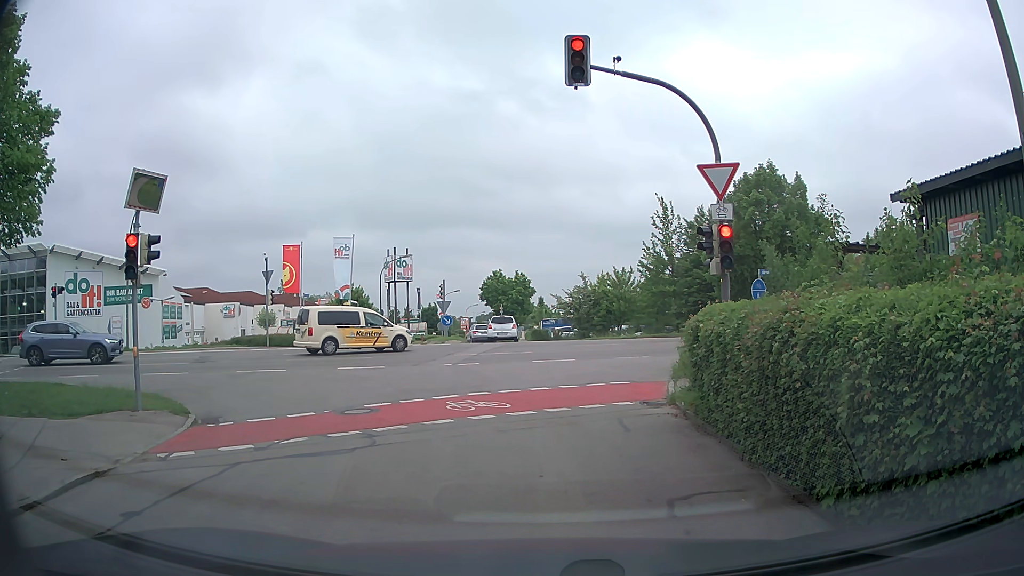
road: residential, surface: asphalt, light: Day
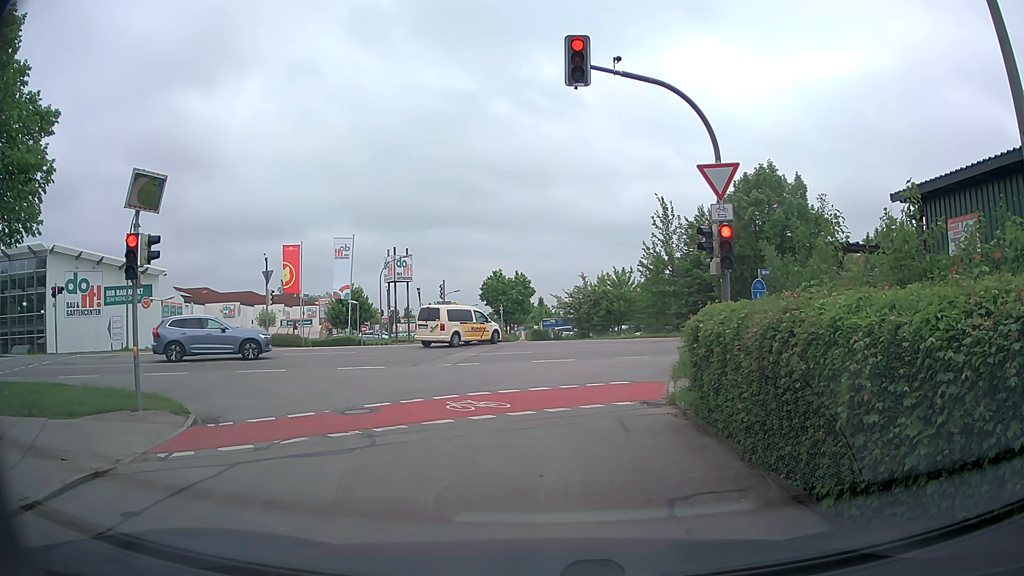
(0.0, 0.0) m; 0°
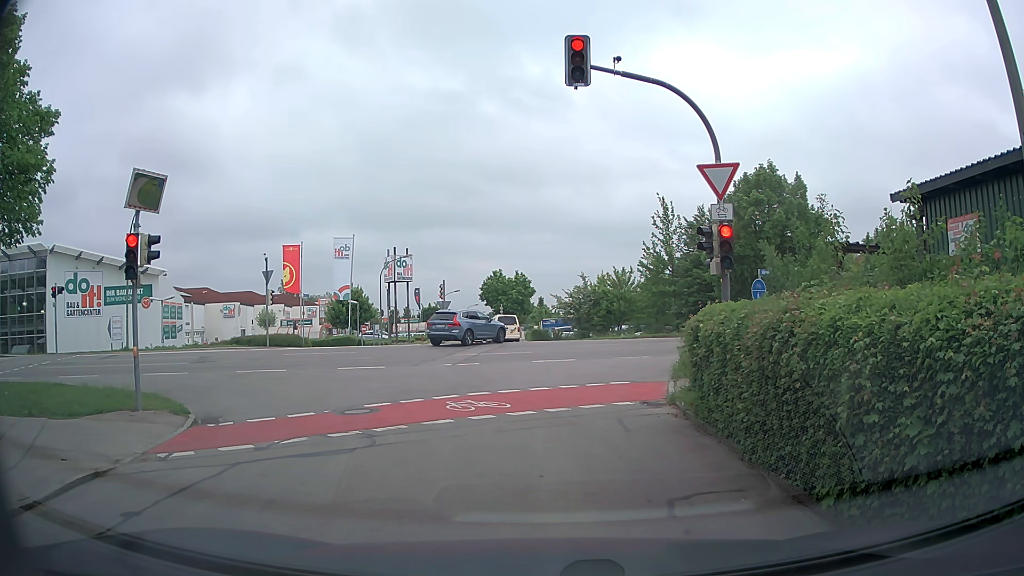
(0.0, 0.0) m; 0°
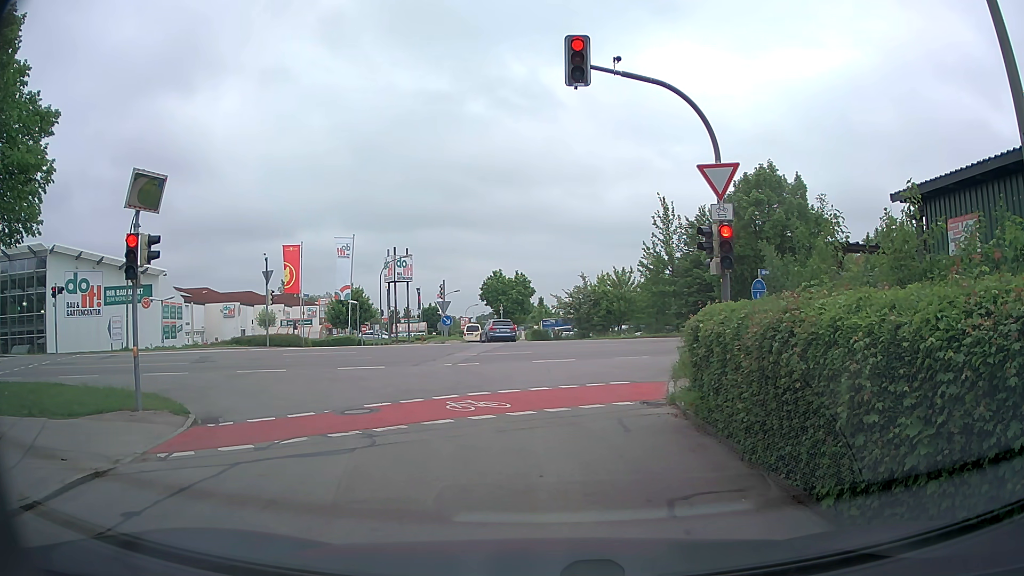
(0.0, 0.0) m; 0°
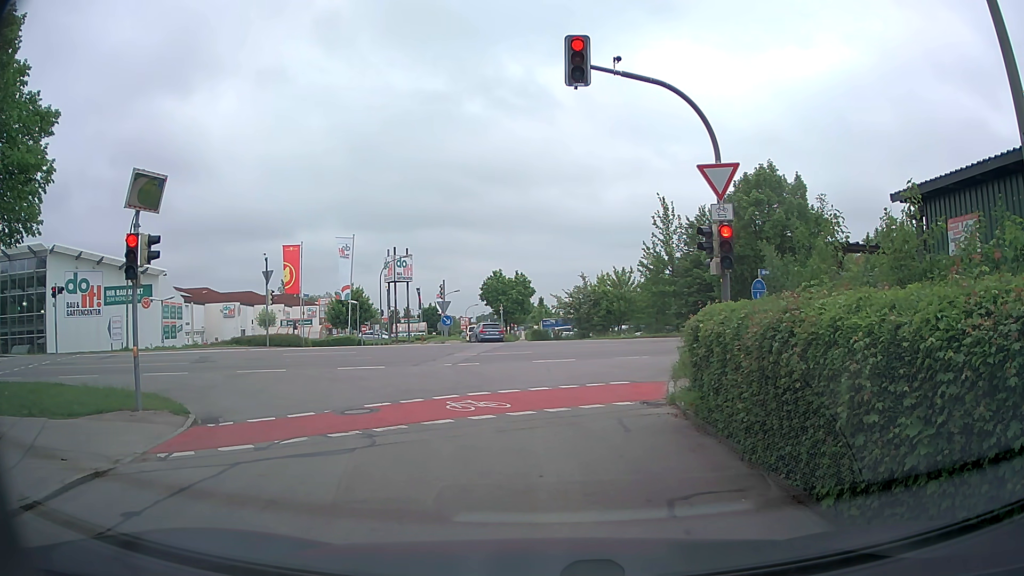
(0.0, 0.0) m; 0°
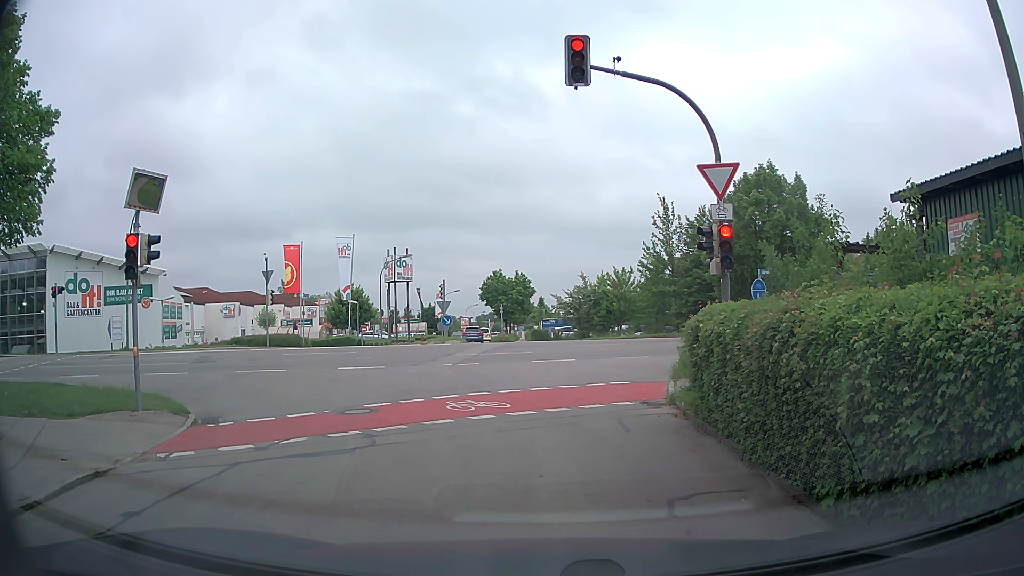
(0.0, 0.0) m; 0°
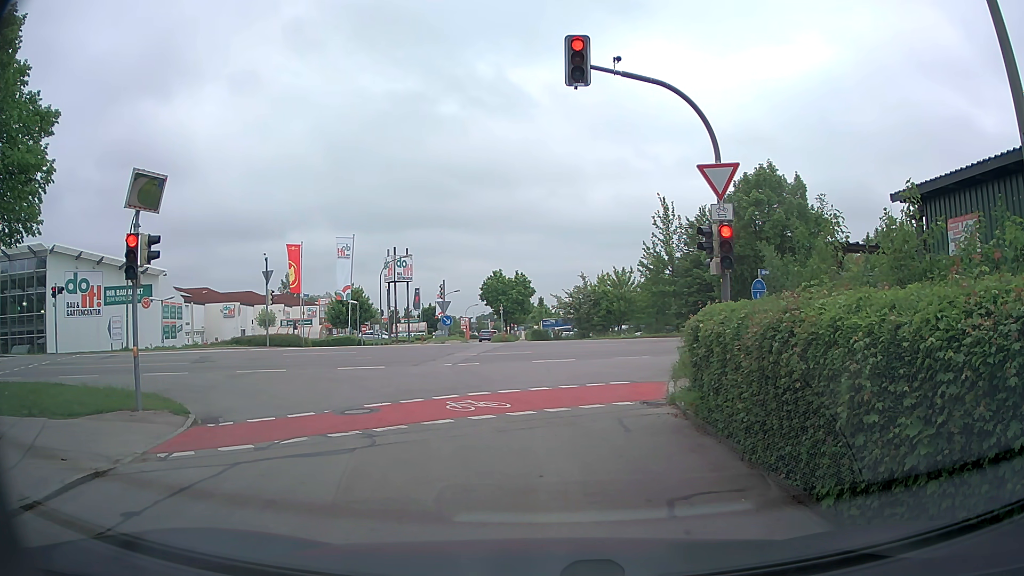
(0.0, 0.0) m; 0°
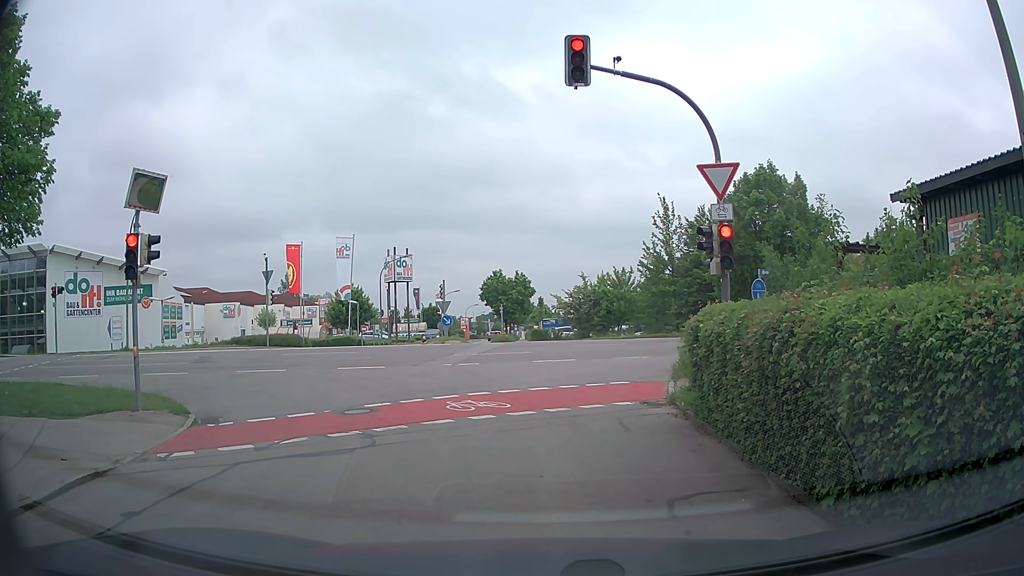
(0.0, 0.0) m; 0°
